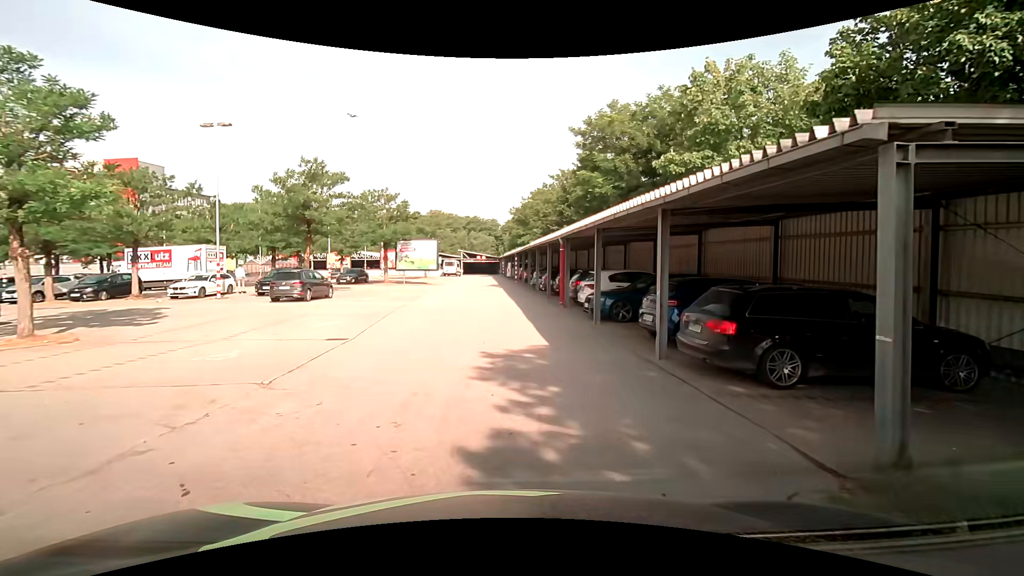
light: Day
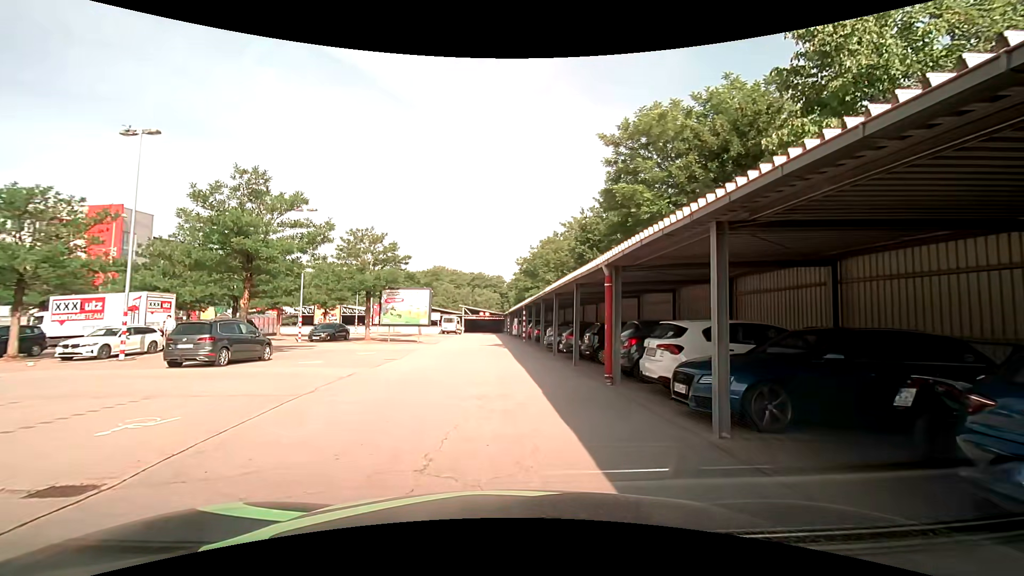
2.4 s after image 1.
(-0.1, +7.8) m; -1°
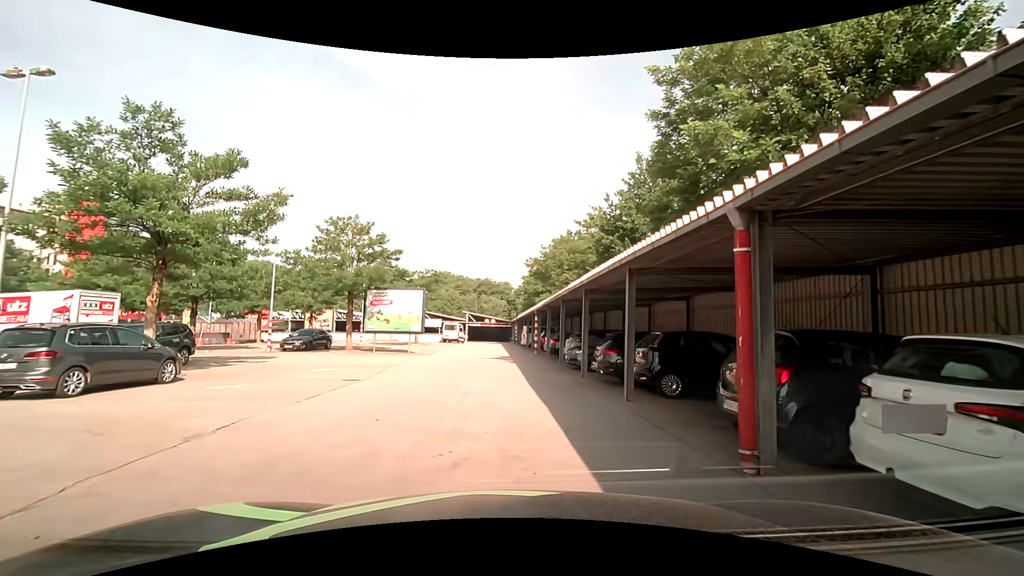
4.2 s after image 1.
(-0.1, +6.1) m; -2°
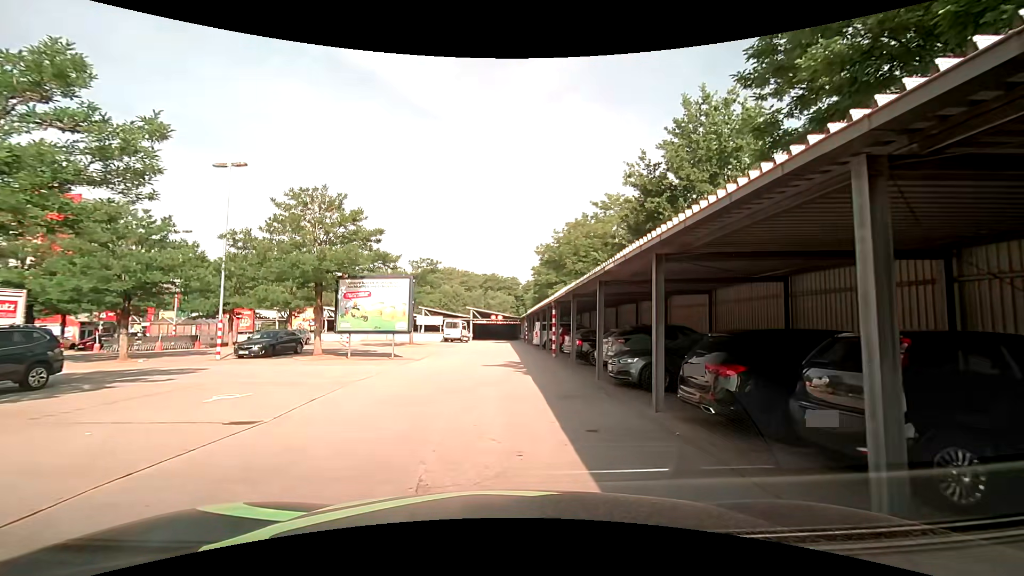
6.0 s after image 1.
(0.0, +6.6) m; -1°
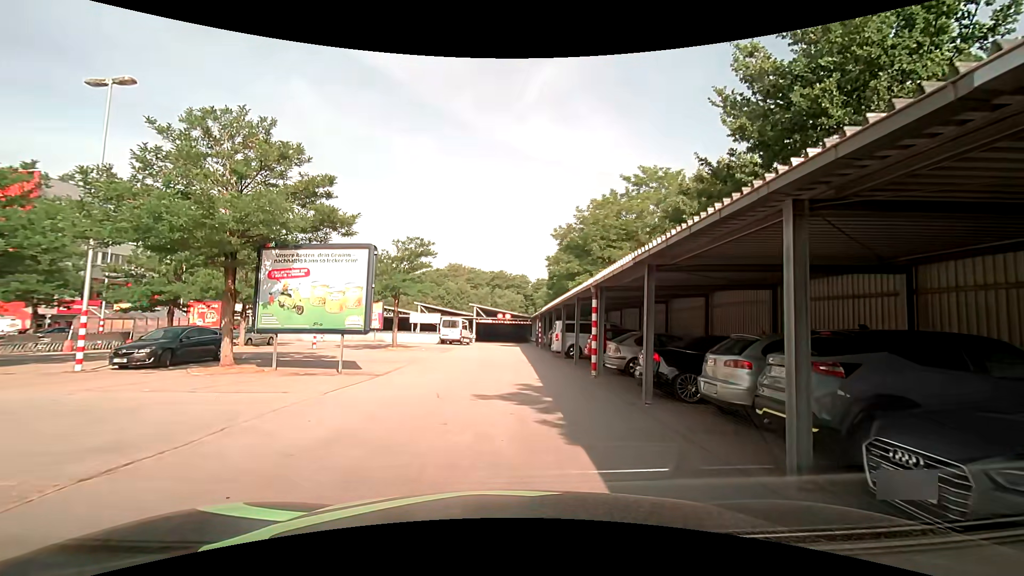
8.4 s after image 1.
(-0.1, +8.8) m; -2°
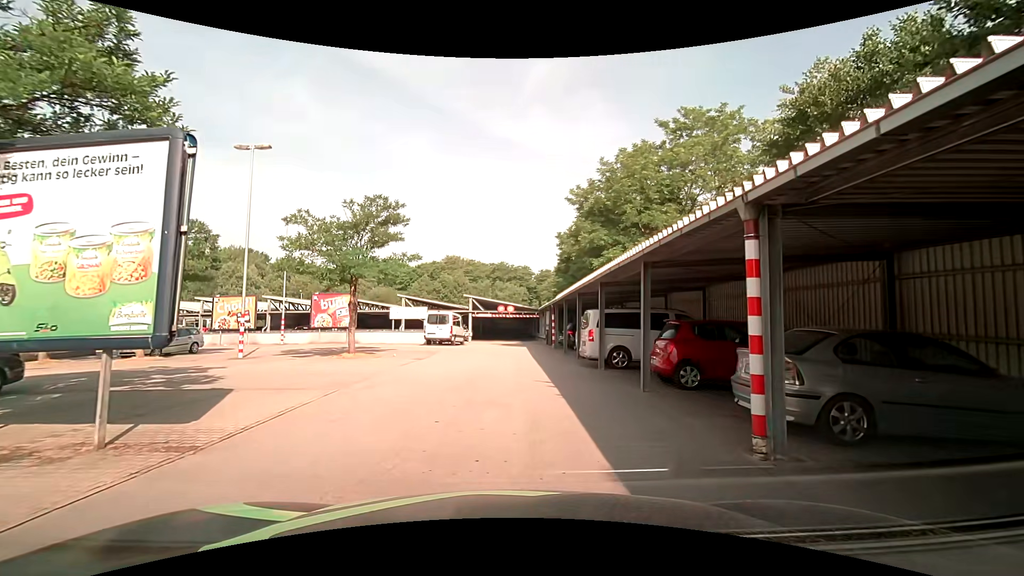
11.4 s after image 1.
(+0.2, +9.4) m; 0°
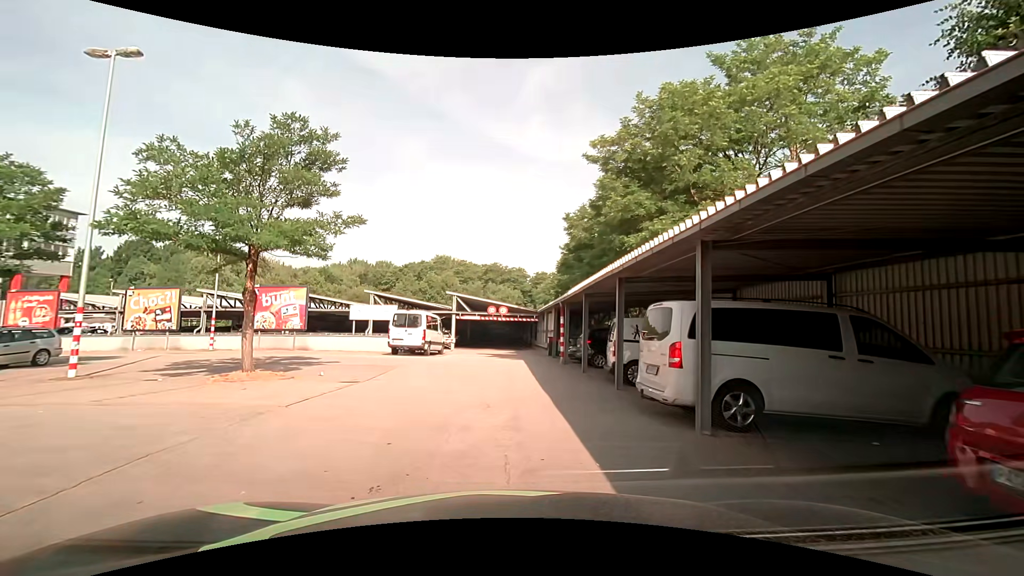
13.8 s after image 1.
(+0.2, +8.5) m; +1°
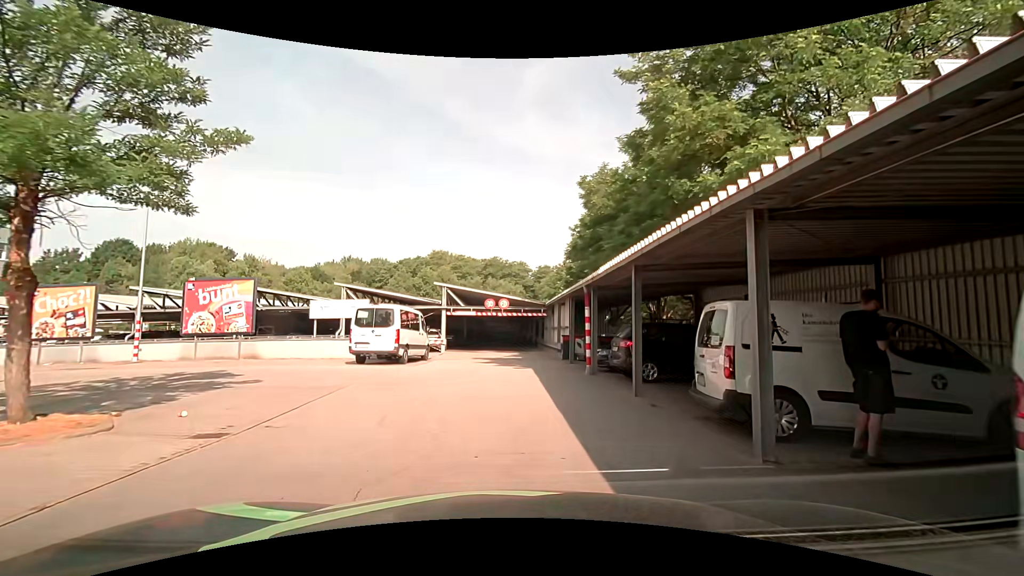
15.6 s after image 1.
(+0.1, +6.6) m; 0°
